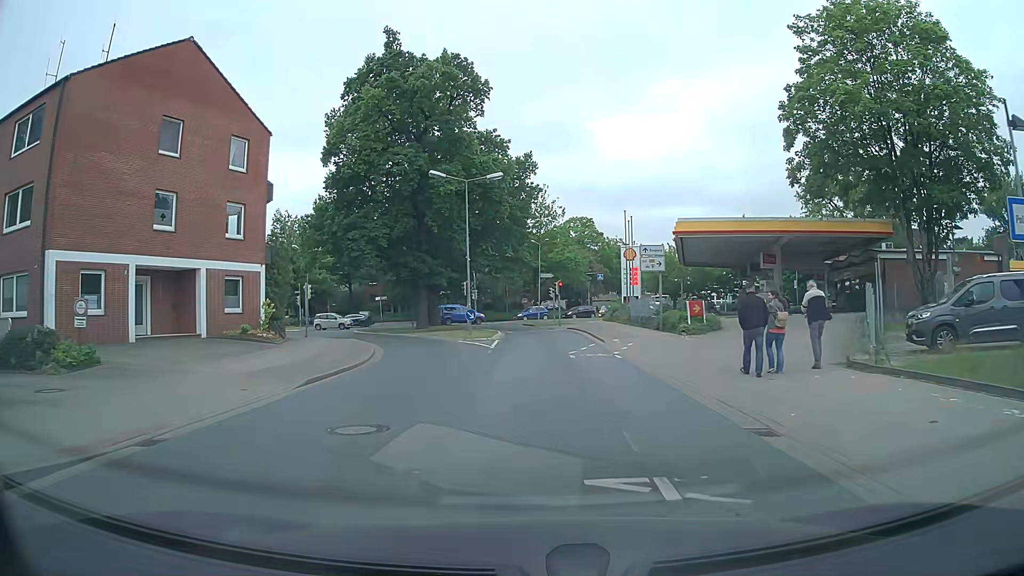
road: tertiary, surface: asphalt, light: Day
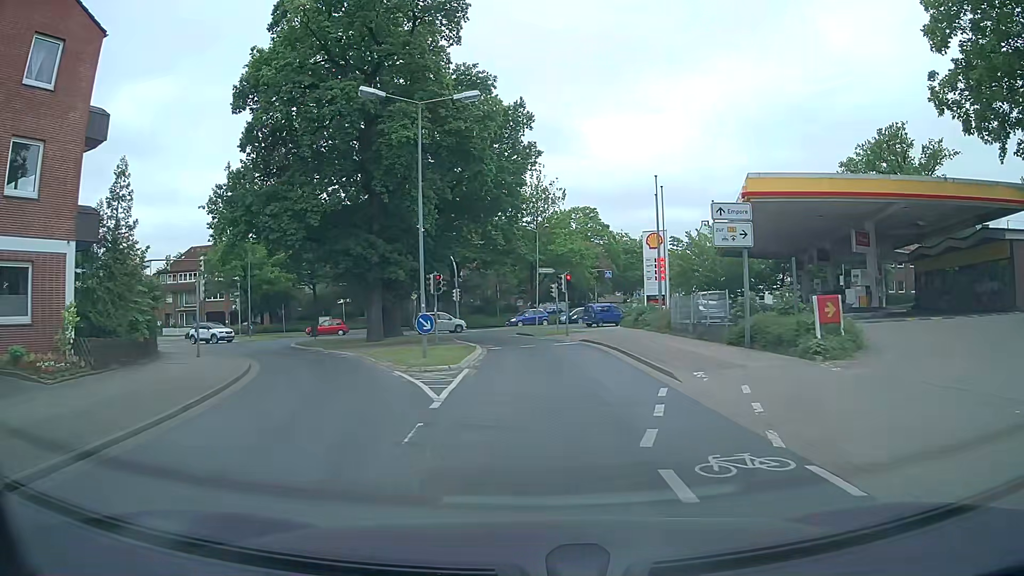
(+0.2, +13.6) m; 0°
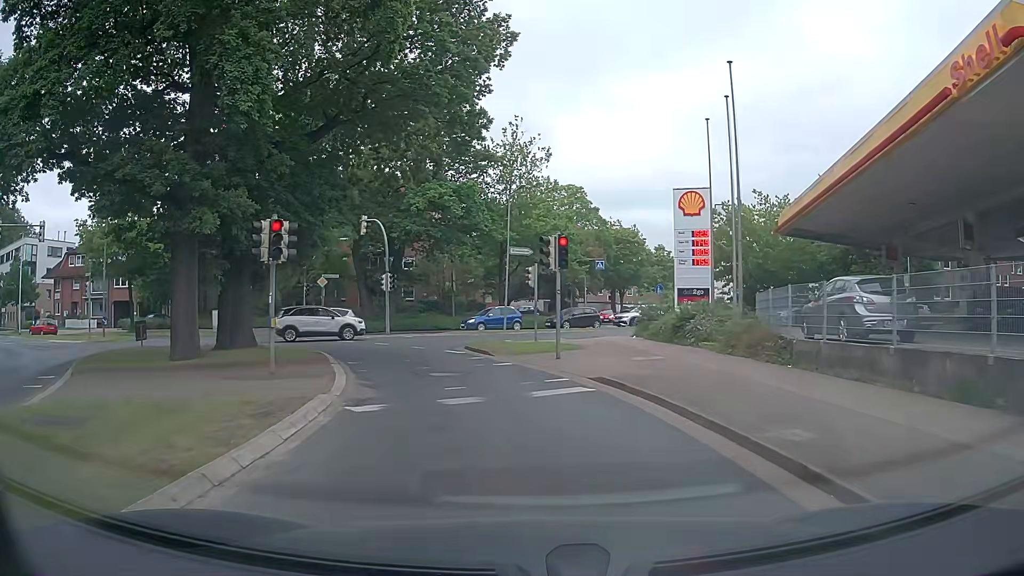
(+0.6, +17.1) m; +3°
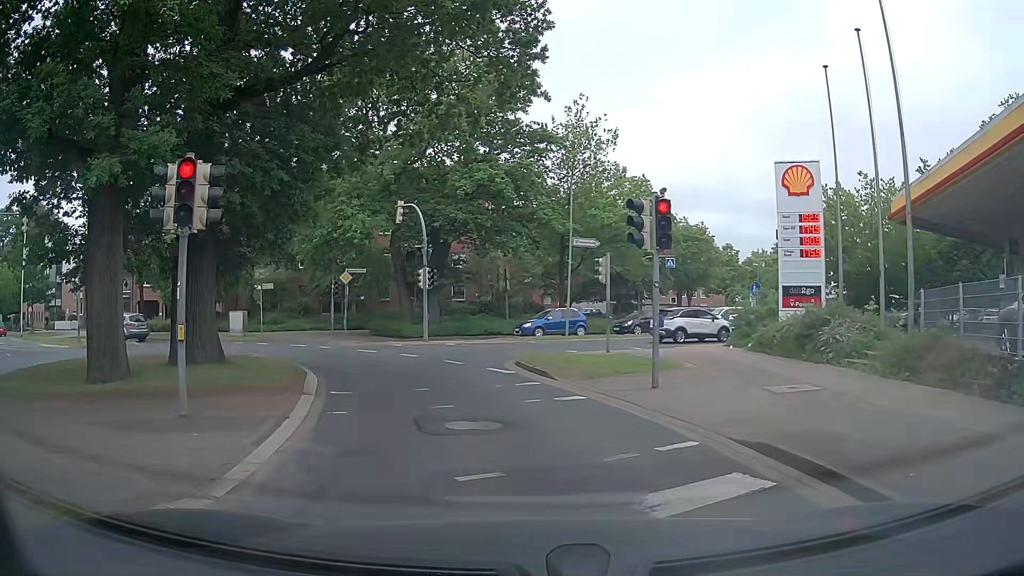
(-0.2, +5.8) m; -4°
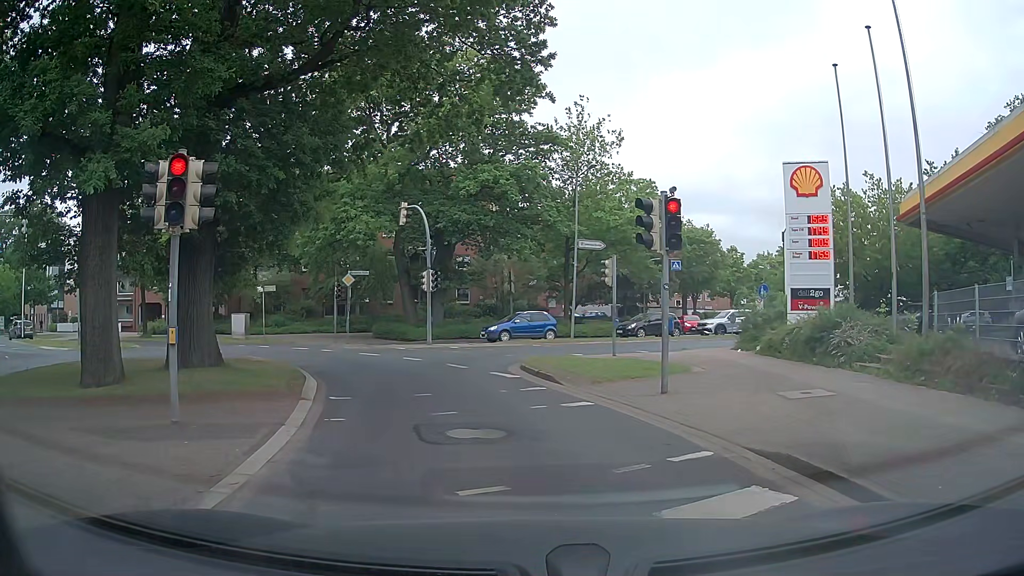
(0.0, +0.4) m; 0°
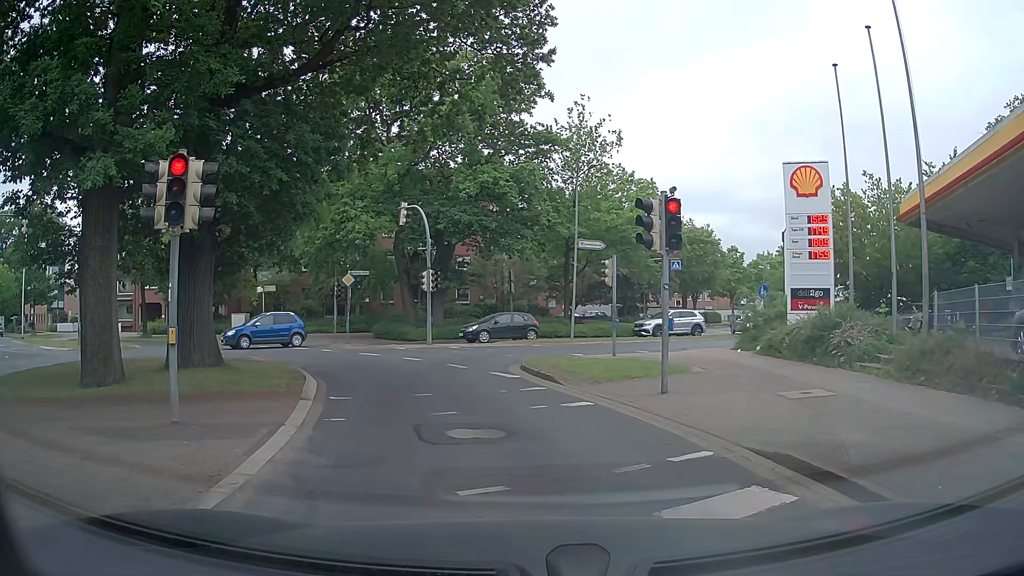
(0.0, 0.0) m; 0°
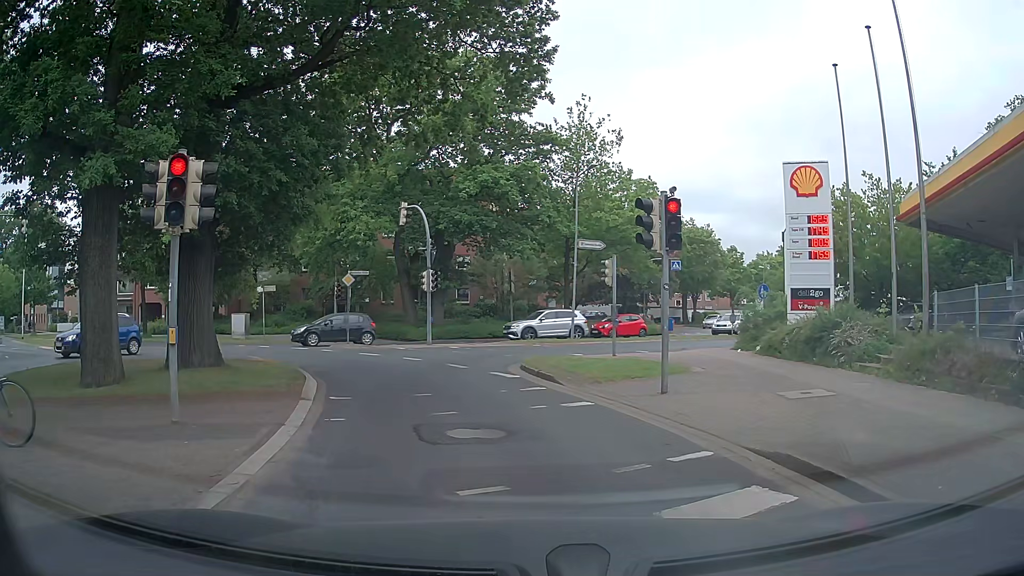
(0.0, 0.0) m; 0°
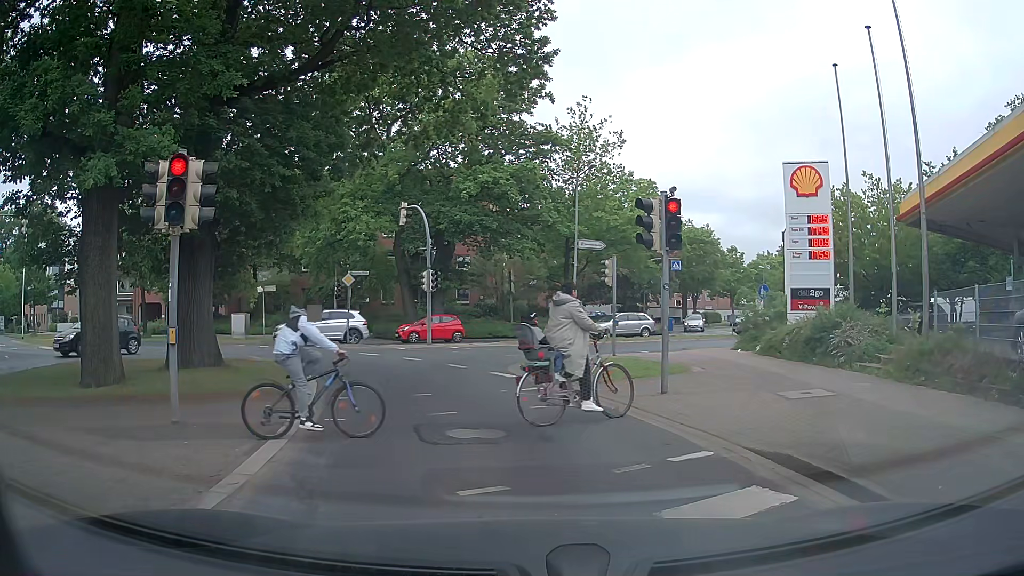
(0.0, 0.0) m; 0°
